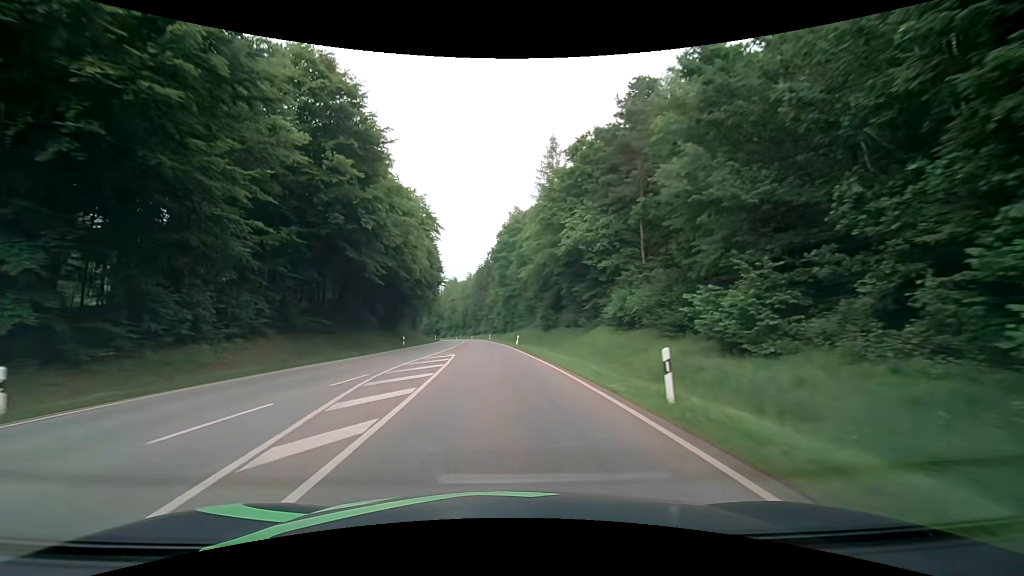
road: secondary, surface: asphalt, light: Day
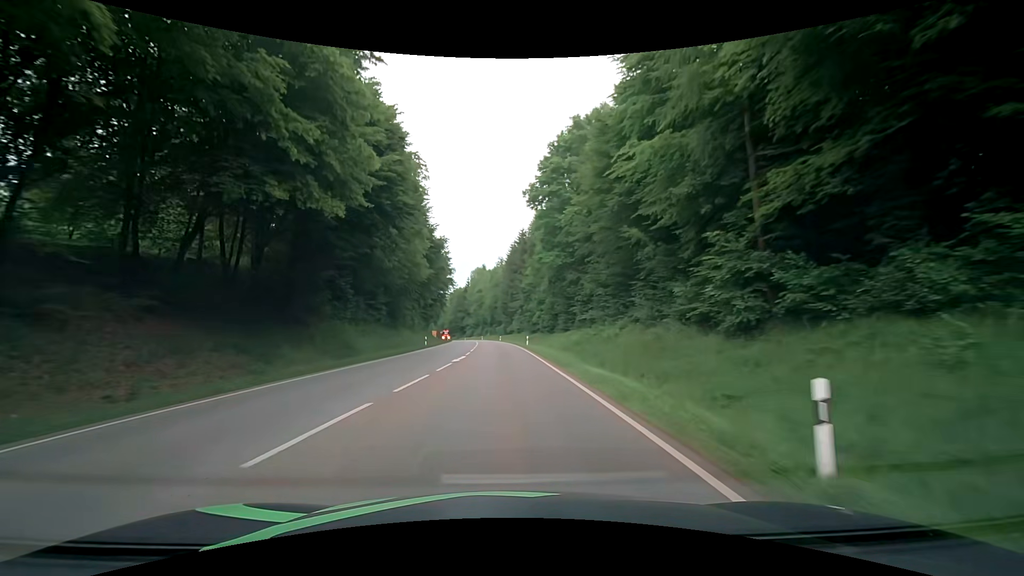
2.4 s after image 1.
(-1.7, +44.0) m; -4°
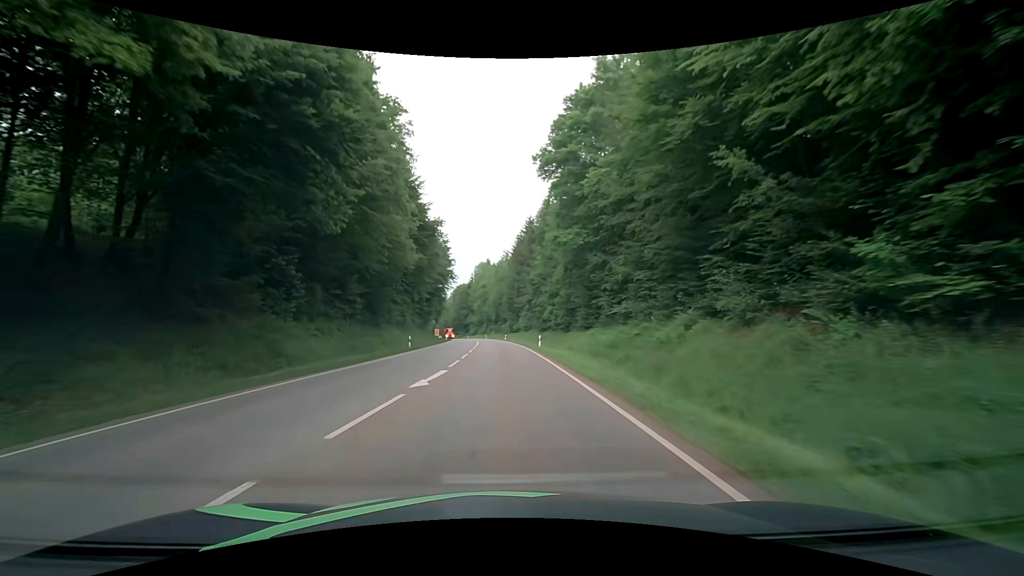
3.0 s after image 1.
(0.0, +11.0) m; 0°
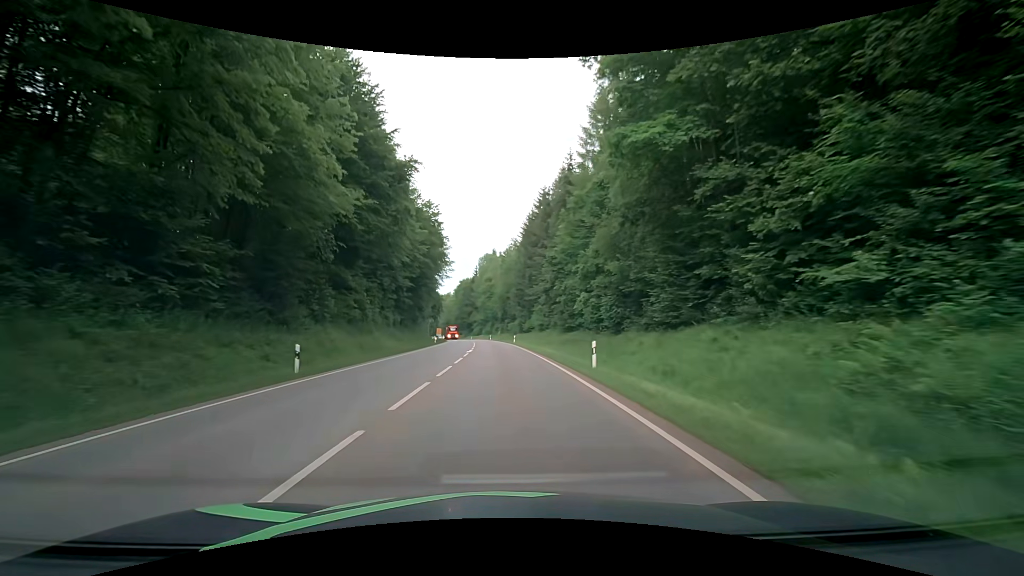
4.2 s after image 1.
(-0.2, +22.0) m; -1°
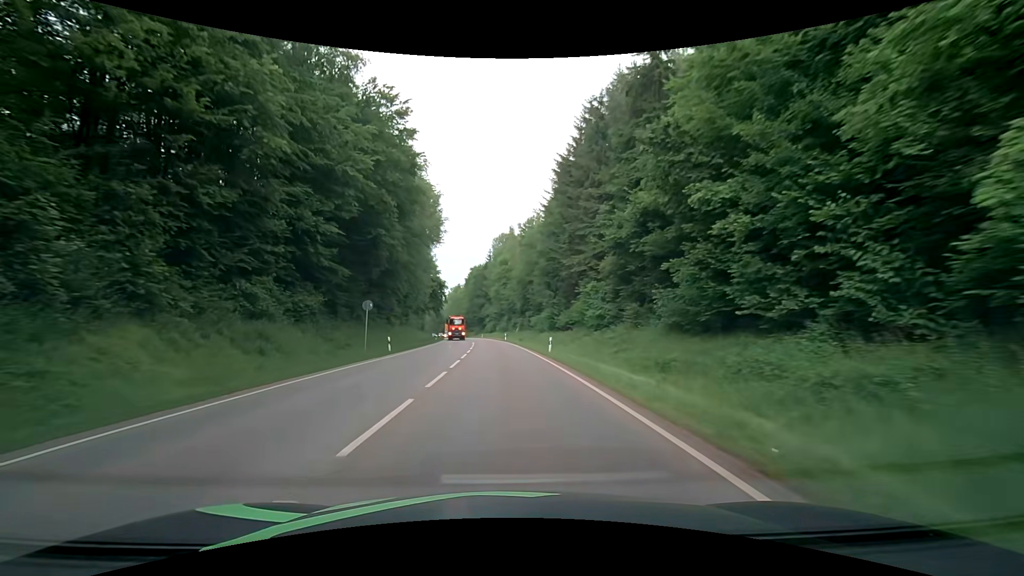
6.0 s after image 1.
(-0.7, +33.0) m; -2°
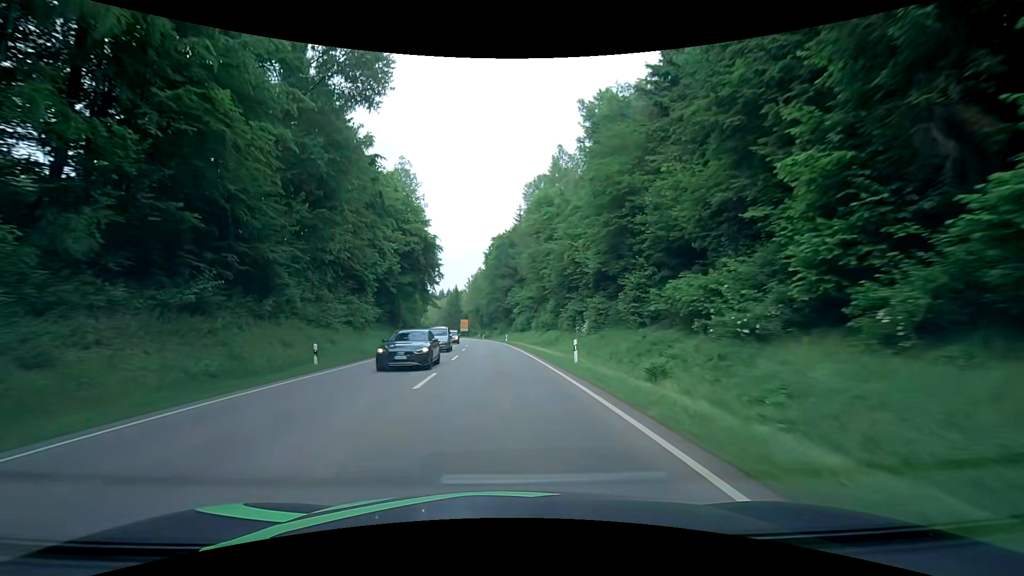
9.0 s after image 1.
(-1.6, +54.9) m; -4°
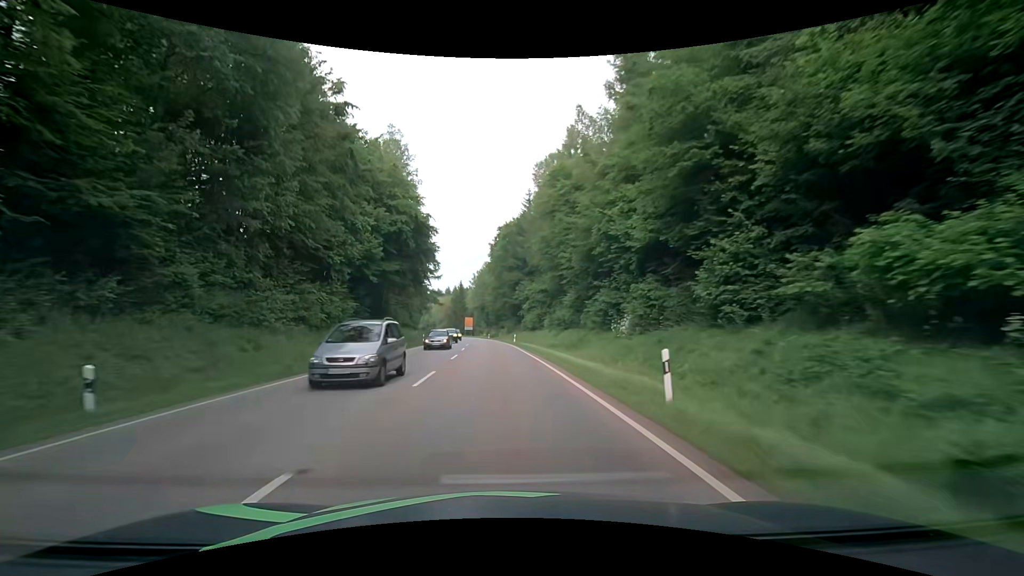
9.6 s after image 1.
(+0.1, +11.0) m; 0°
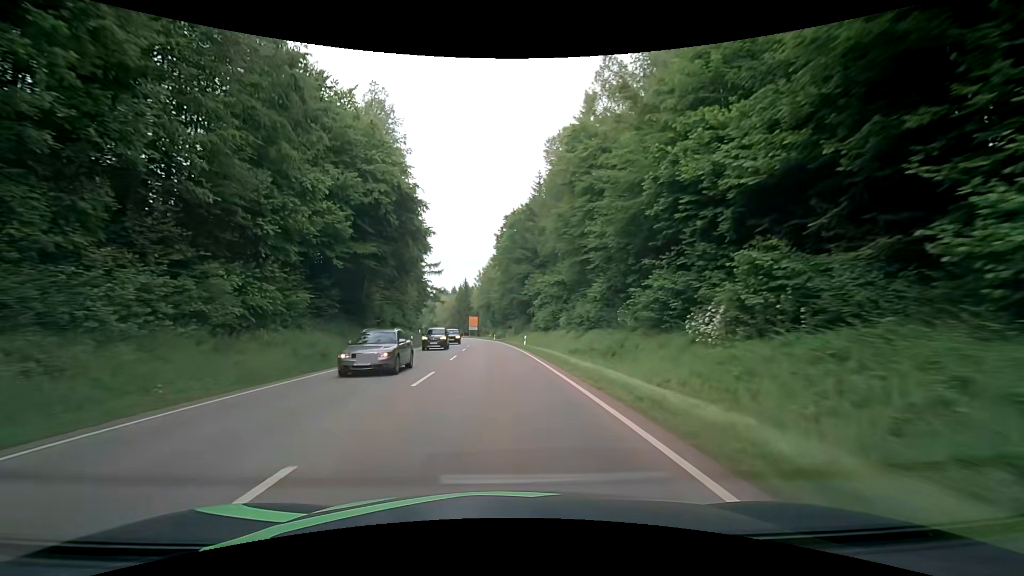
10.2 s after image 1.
(0.0, +11.0) m; 0°
(0, +10) (0, +20) (-1, +30) (-1, +40) (-2, +50) (-3, +60) (-4, +70) (-5, +80) (-6, +90) (-8, +100) m
